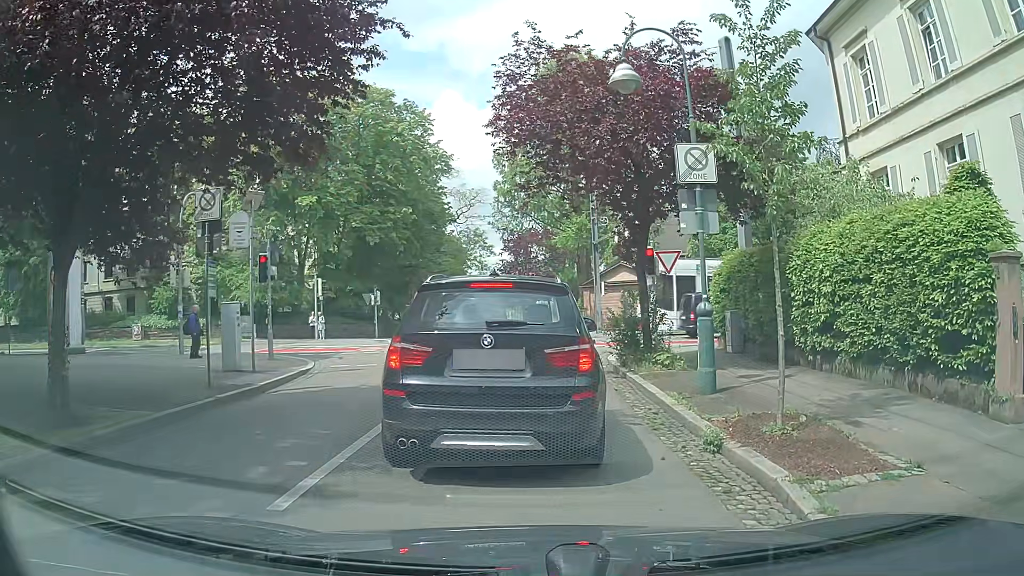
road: residential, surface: asphalt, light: Day
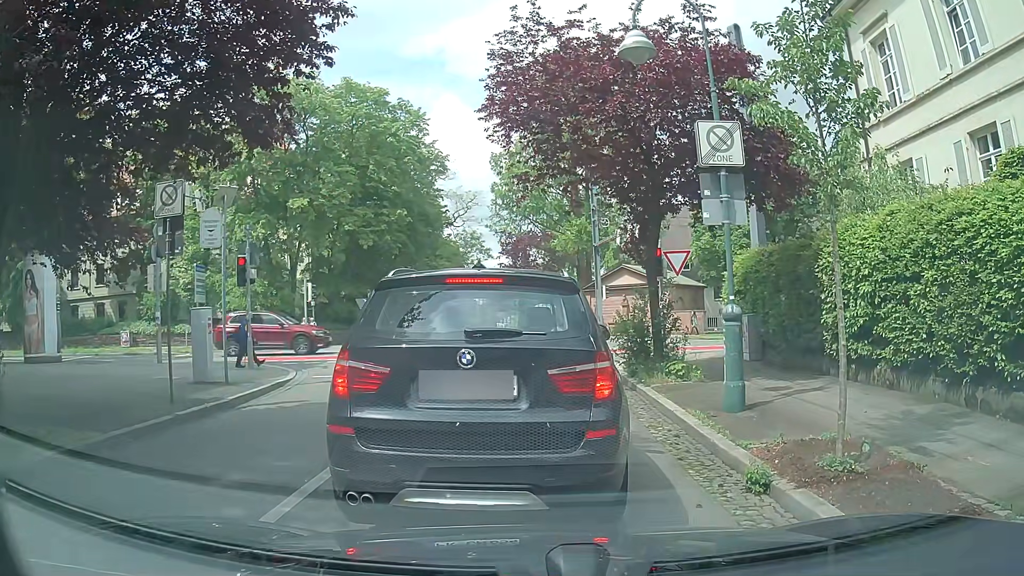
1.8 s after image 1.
(+0.1, +1.3) m; +3°
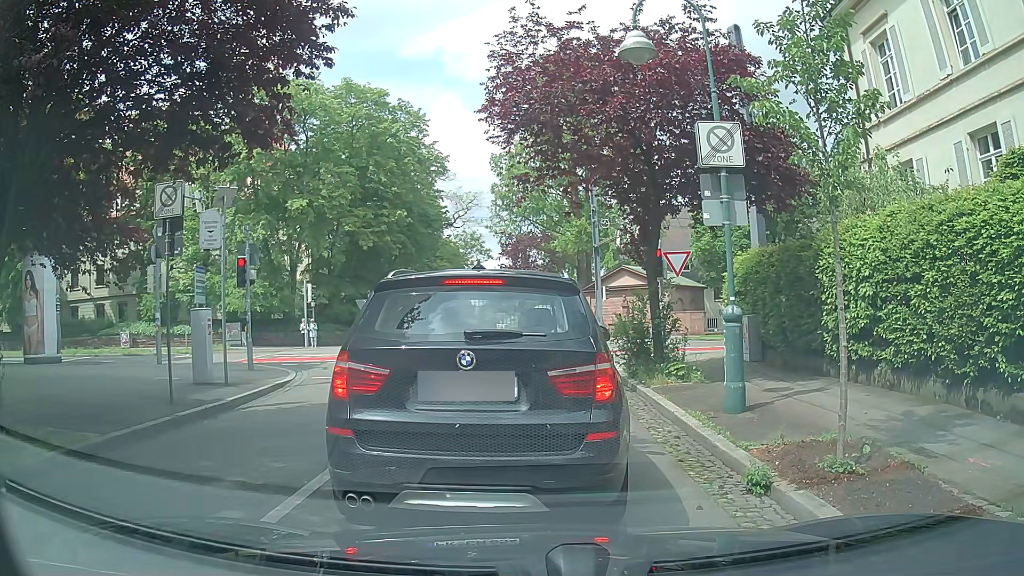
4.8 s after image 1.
(0.0, +0.1) m; 0°
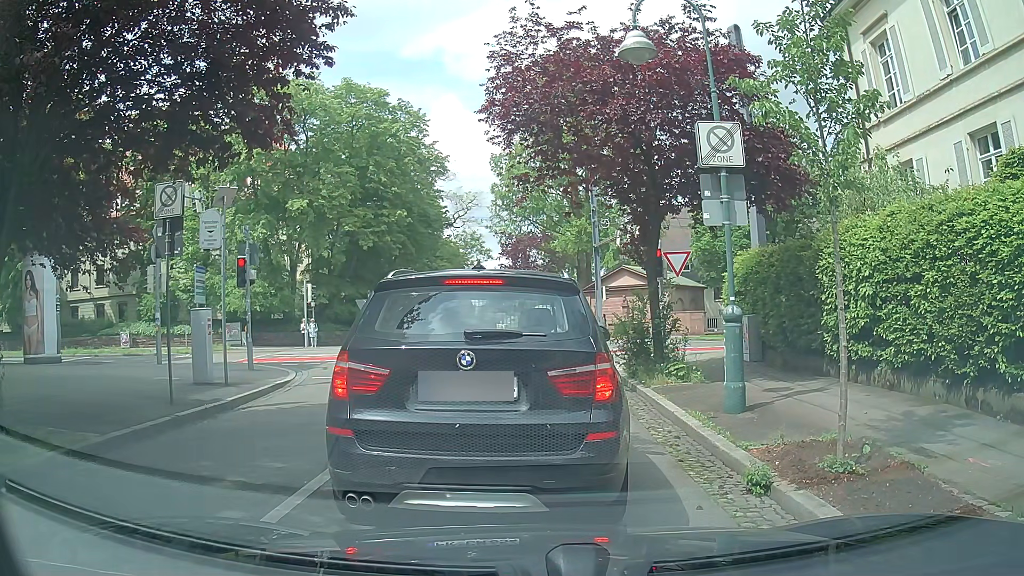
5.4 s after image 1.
(0.0, 0.0) m; 0°
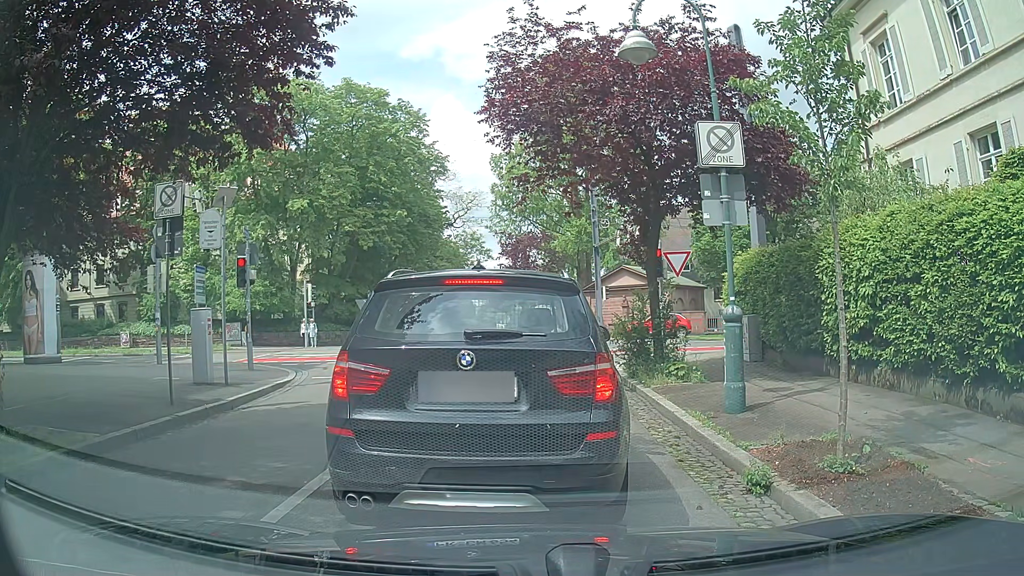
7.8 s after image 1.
(0.0, 0.0) m; 0°
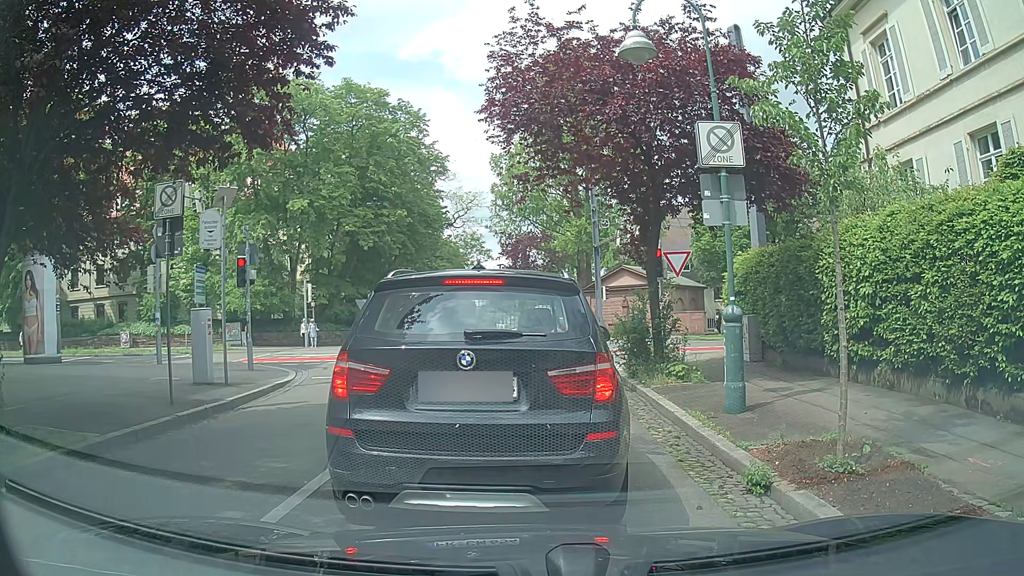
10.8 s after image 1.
(0.0, 0.0) m; 0°
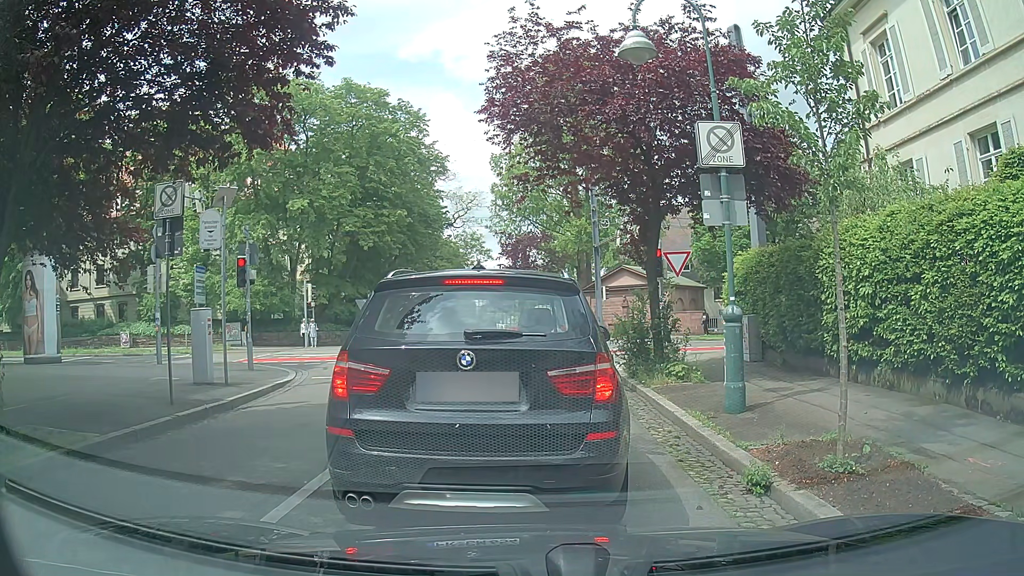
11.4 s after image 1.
(0.0, 0.0) m; 0°
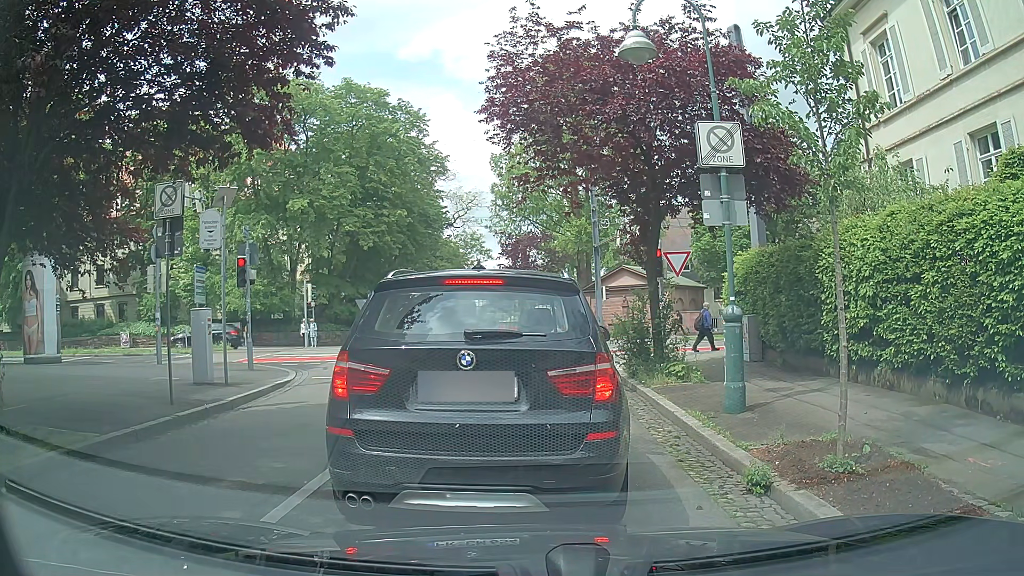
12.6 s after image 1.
(0.0, 0.0) m; 0°
